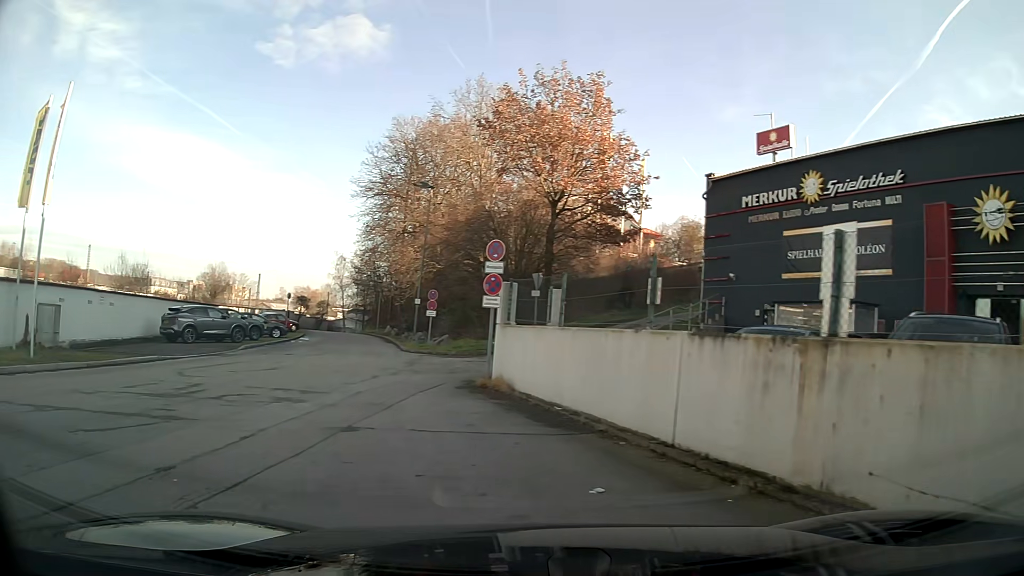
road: tertiary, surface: asphalt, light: Day
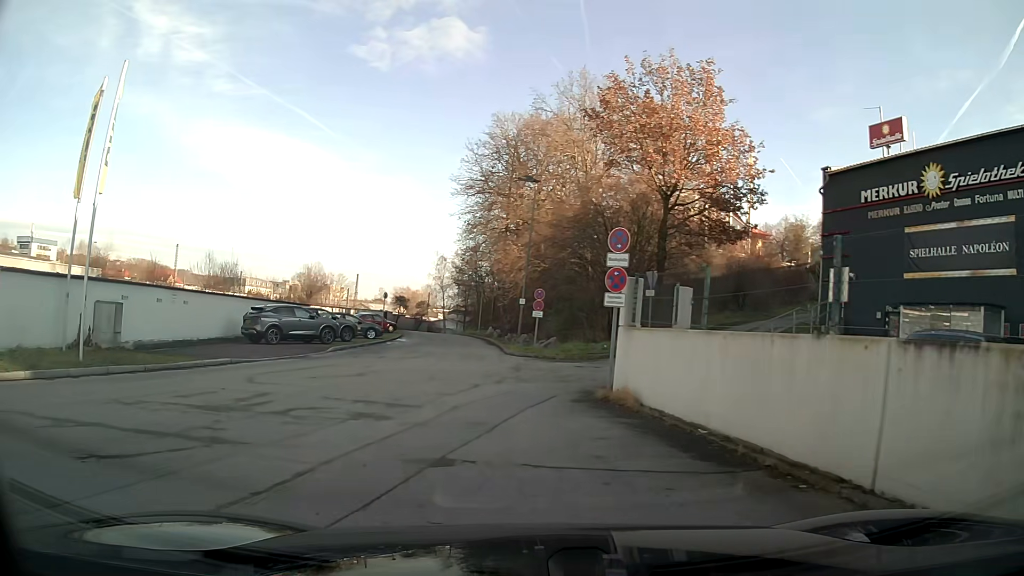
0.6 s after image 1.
(-0.1, +1.9) m; -6°
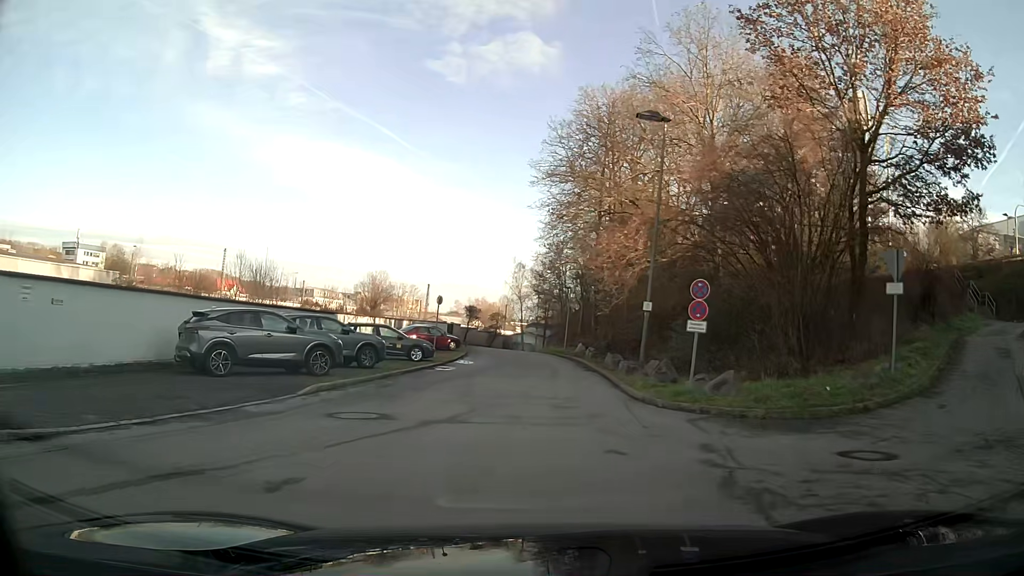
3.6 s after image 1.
(-1.0, +12.5) m; -5°
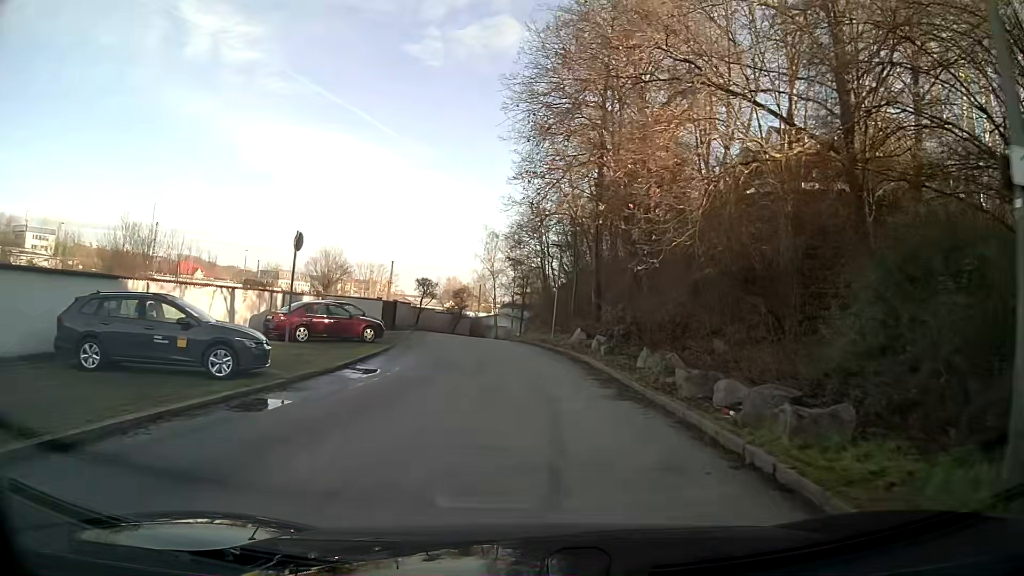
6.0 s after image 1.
(+0.2, +17.2) m; +1°
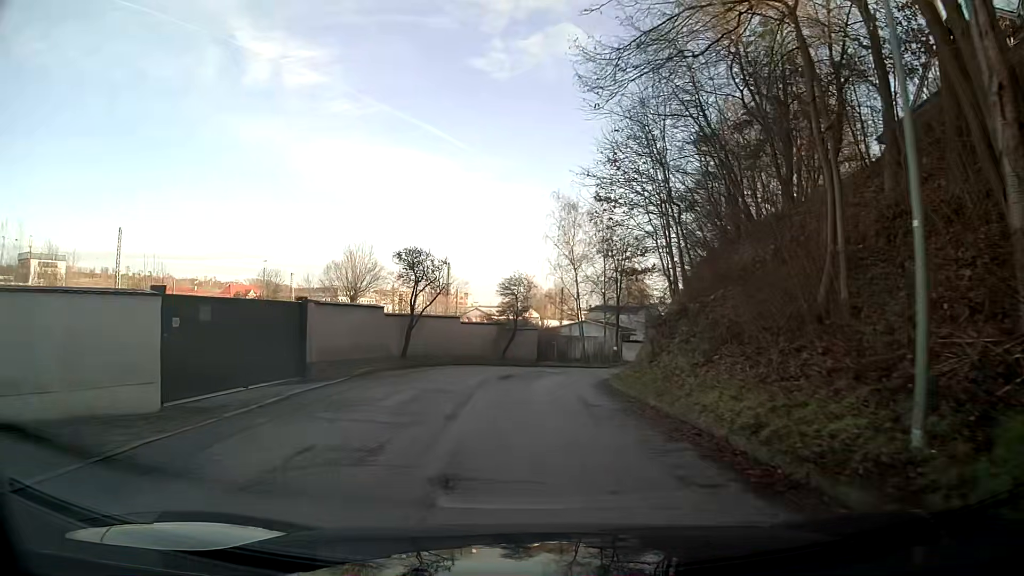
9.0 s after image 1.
(-0.8, +29.0) m; -7°
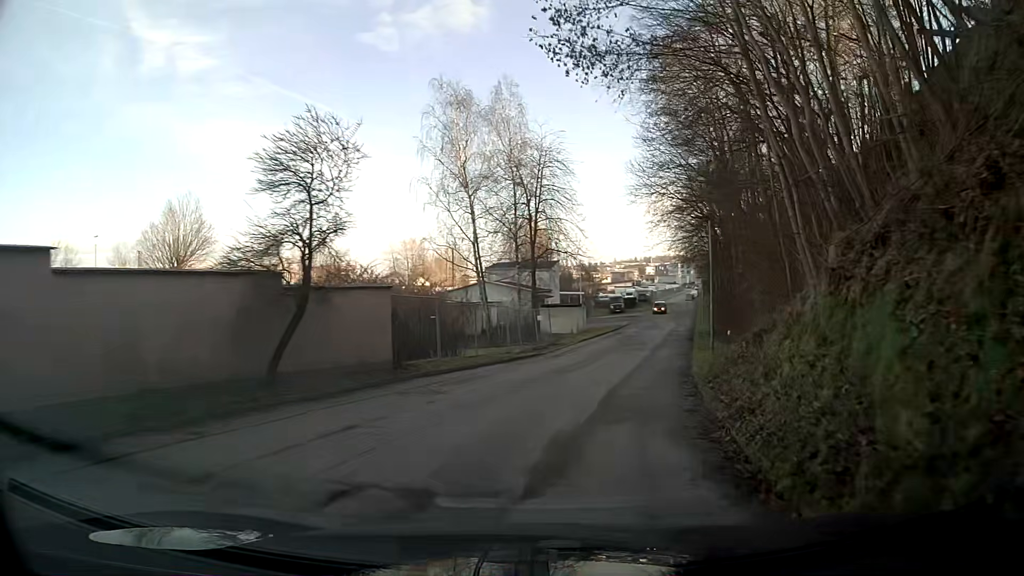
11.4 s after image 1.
(+1.5, +23.3) m; +11°
